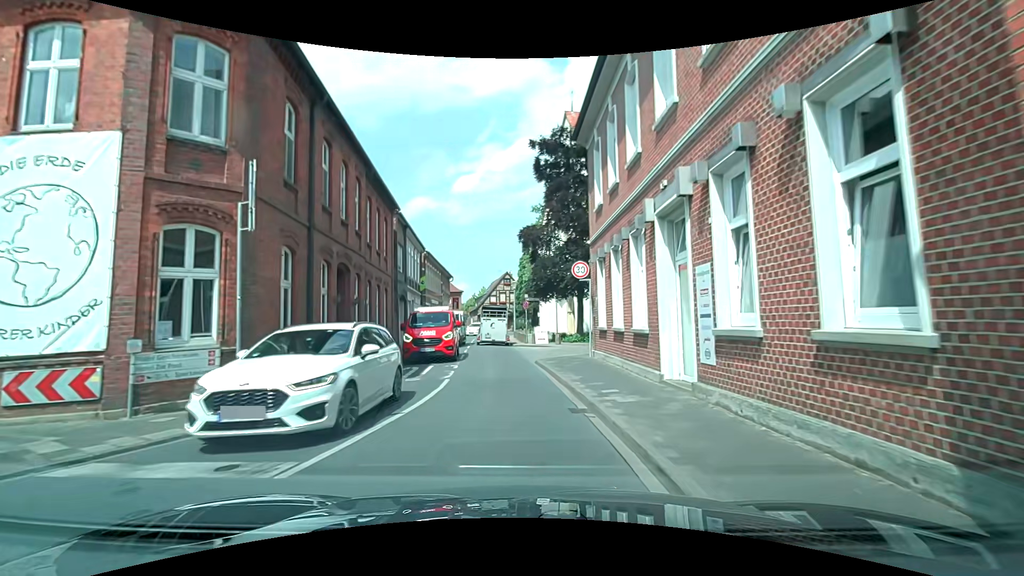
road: secondary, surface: asphalt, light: Day
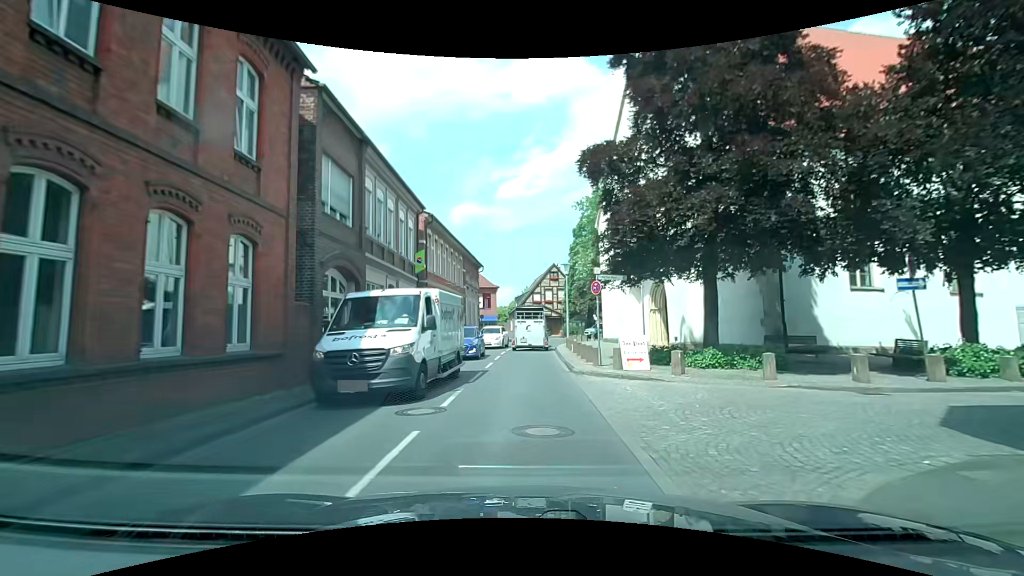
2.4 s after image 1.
(-0.5, +16.3) m; -4°
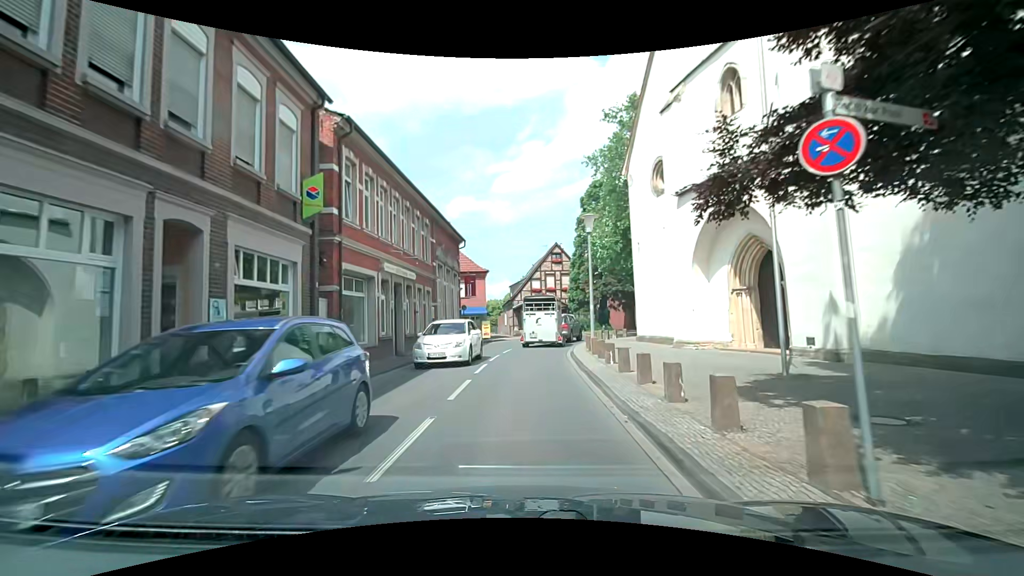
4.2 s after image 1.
(0.0, +12.6) m; 0°
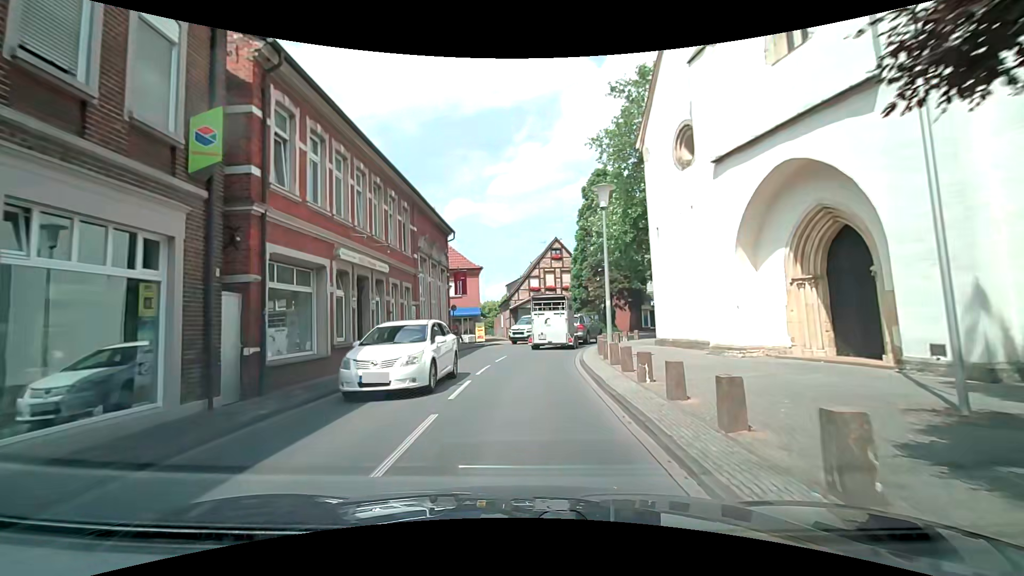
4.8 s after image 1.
(0.0, +4.3) m; +1°
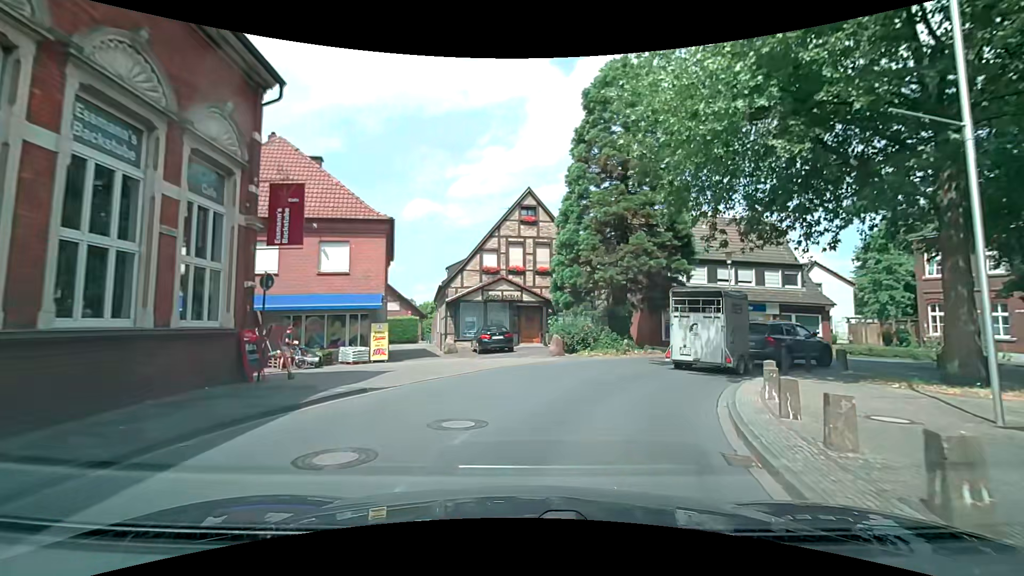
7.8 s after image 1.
(-0.1, +20.6) m; +5°
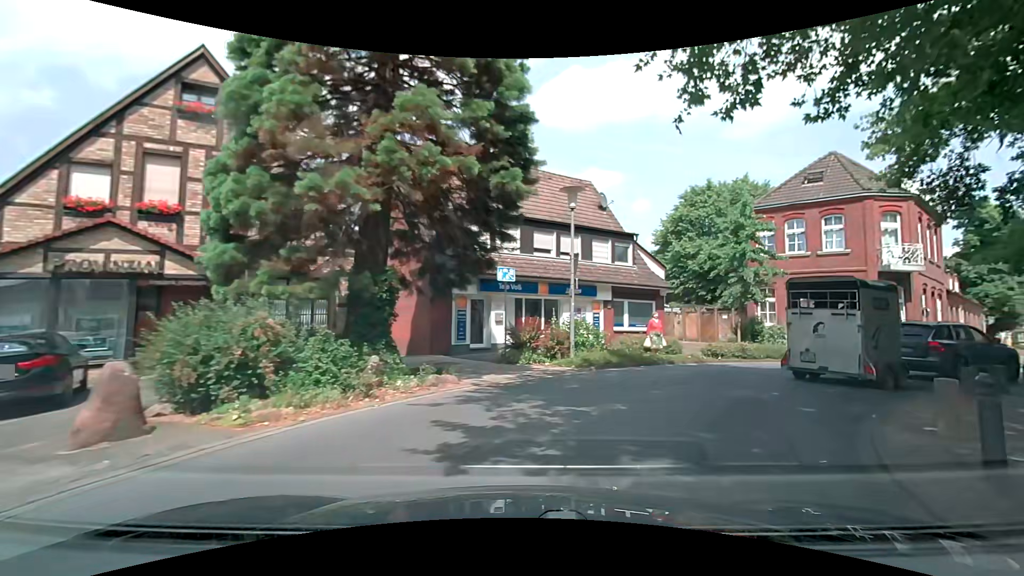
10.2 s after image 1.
(+2.4, +13.9) m; +25°
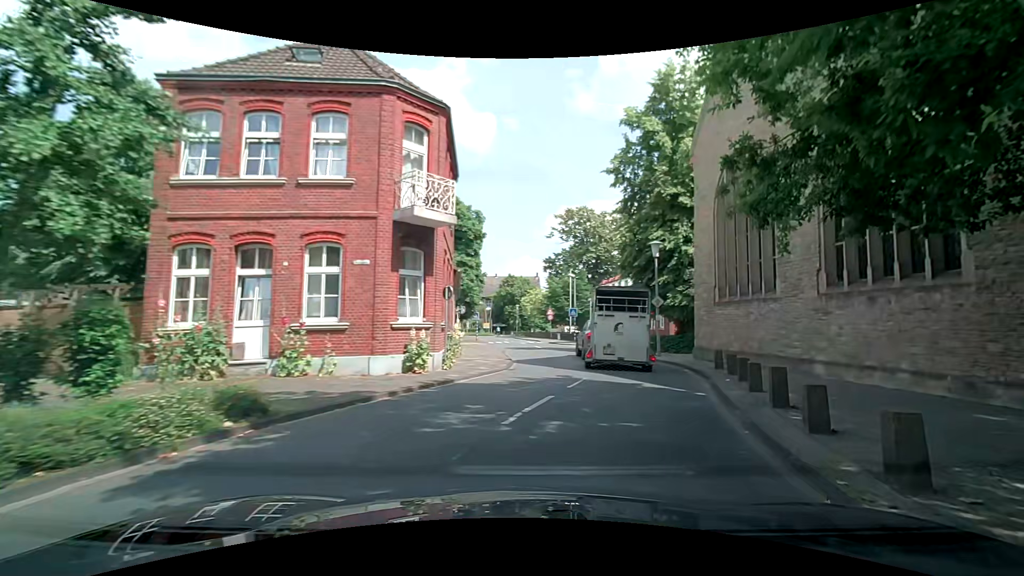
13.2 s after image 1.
(+6.4, +14.4) m; +51°
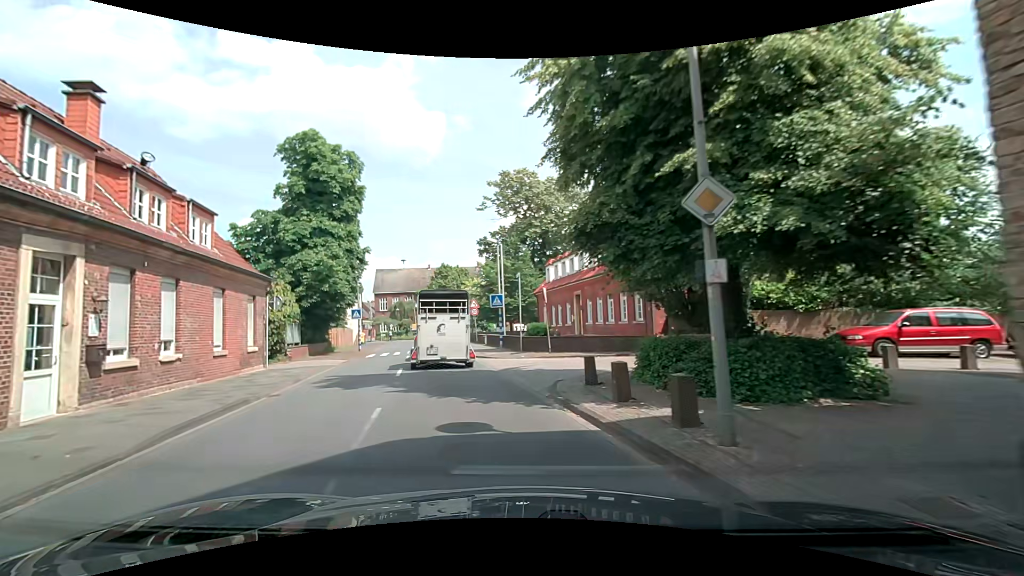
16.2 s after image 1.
(+3.5, +18.6) m; +6°
(-1, +10) (-4, +20) (-6, +29) (-8, +39) (-10, +49) (-12, +59) (-14, +68) (-19, +77) (-28, +81) (-38, +81) m
